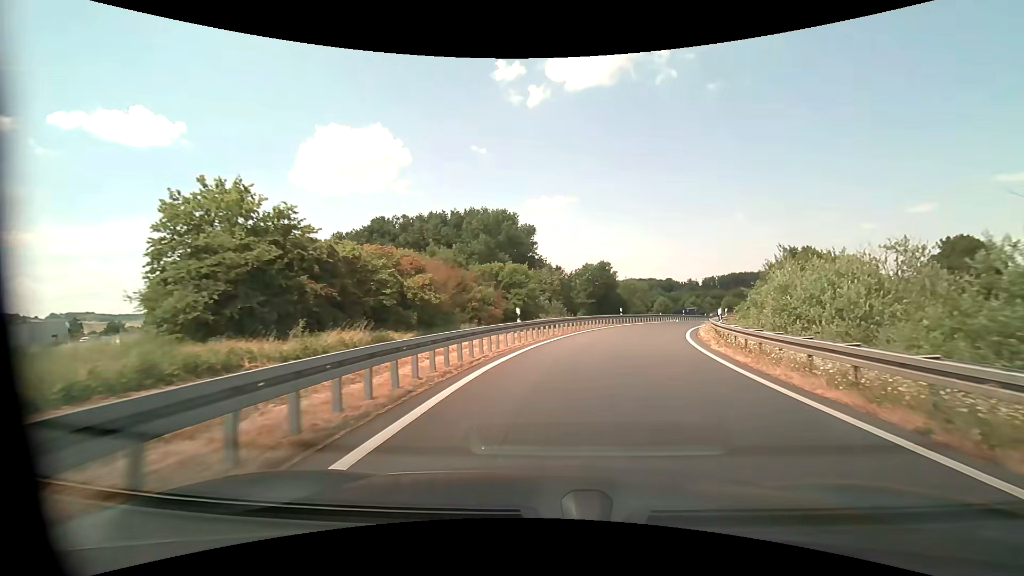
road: motorway_link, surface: asphalt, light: Day
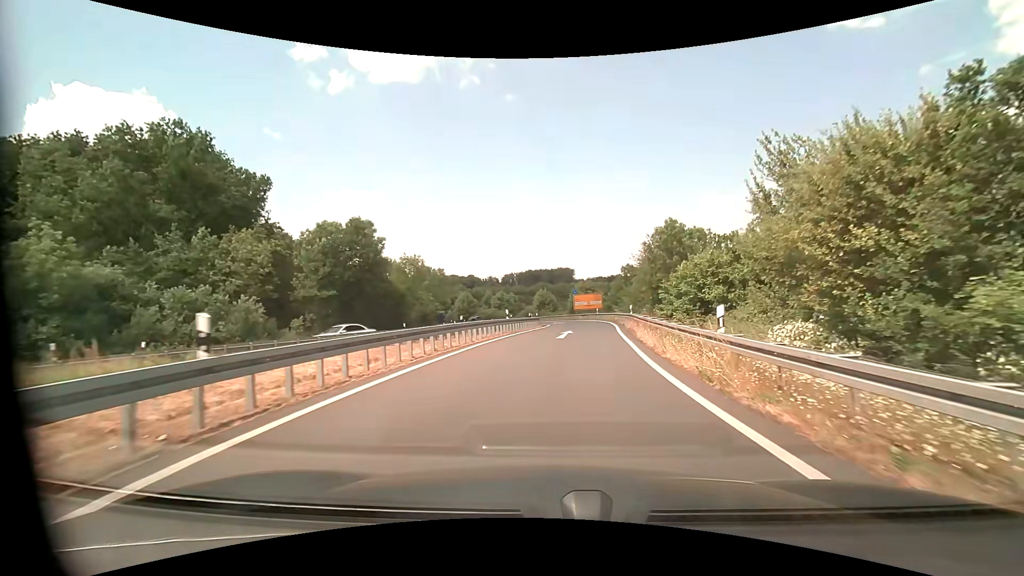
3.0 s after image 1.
(+7.4, +35.5) m; +22°
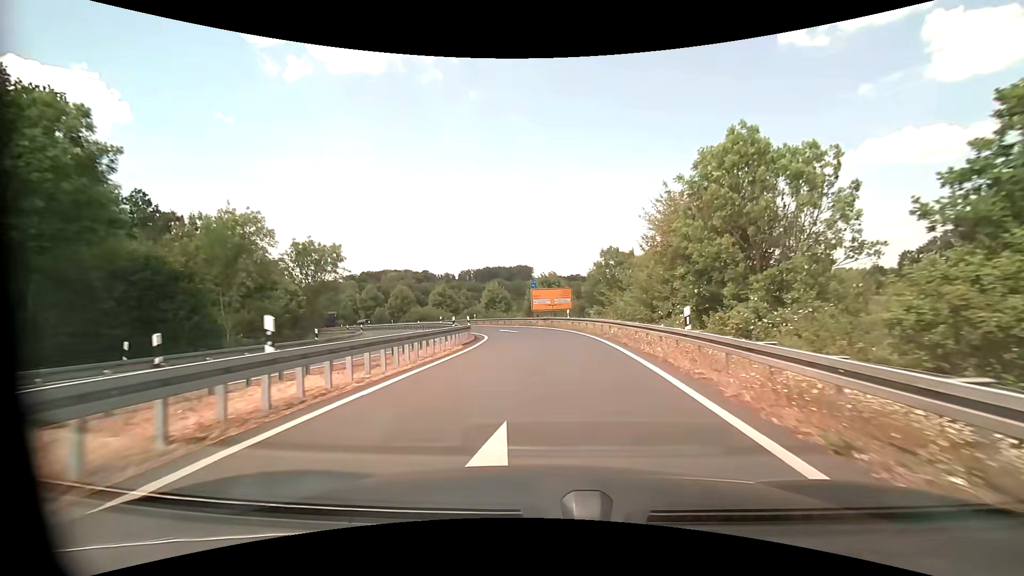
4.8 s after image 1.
(+1.3, +22.3) m; +5°
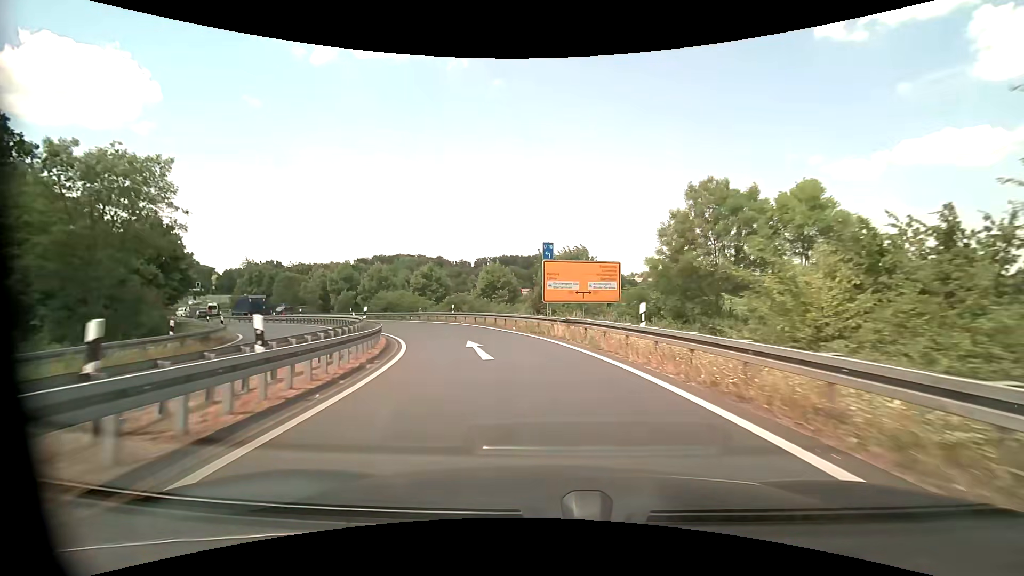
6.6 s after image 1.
(-0.1, +24.2) m; -2°
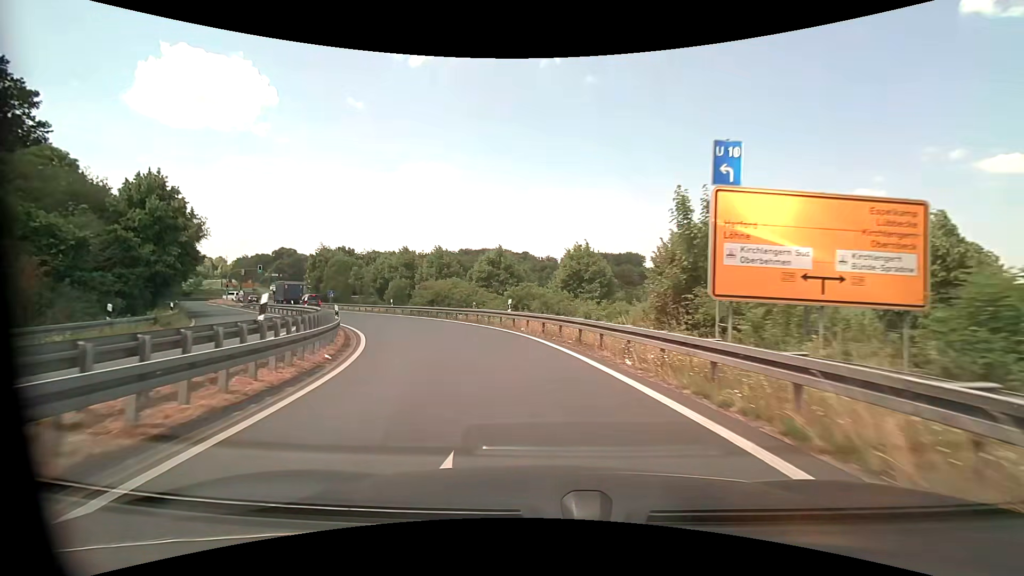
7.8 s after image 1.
(-1.1, +15.7) m; -9°
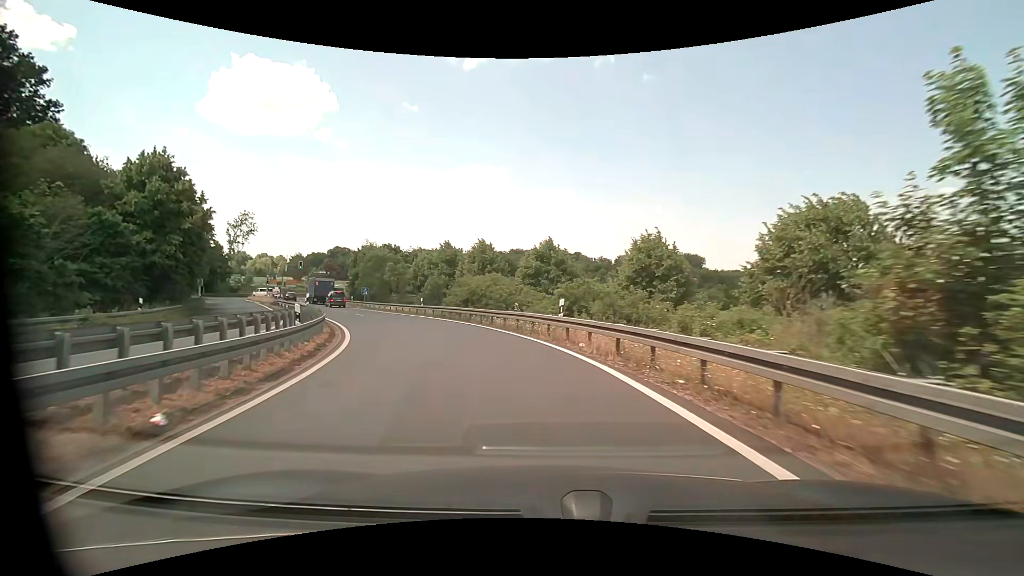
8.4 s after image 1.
(-0.4, +7.5) m; -6°
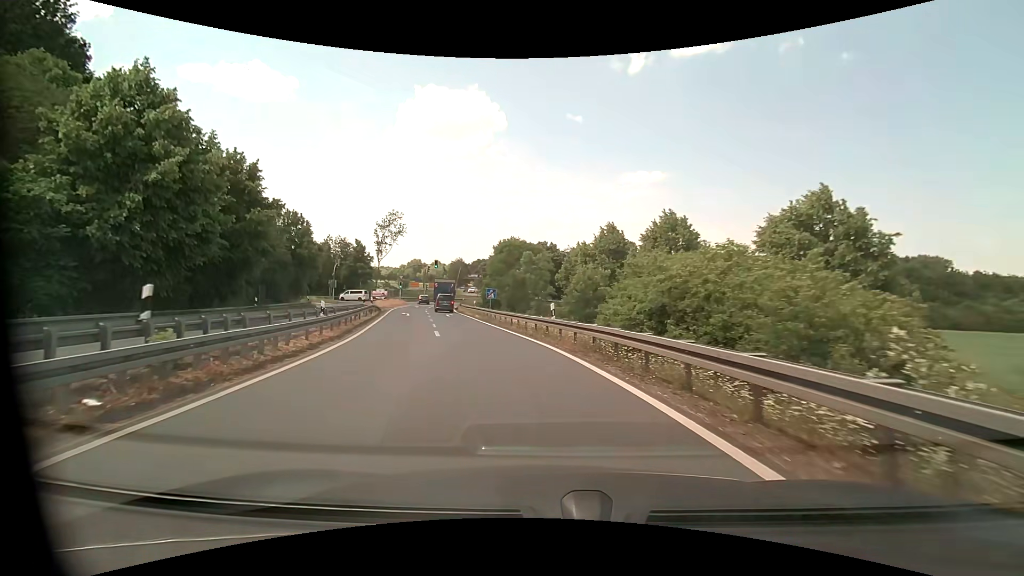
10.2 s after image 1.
(-3.3, +20.5) m; -18°
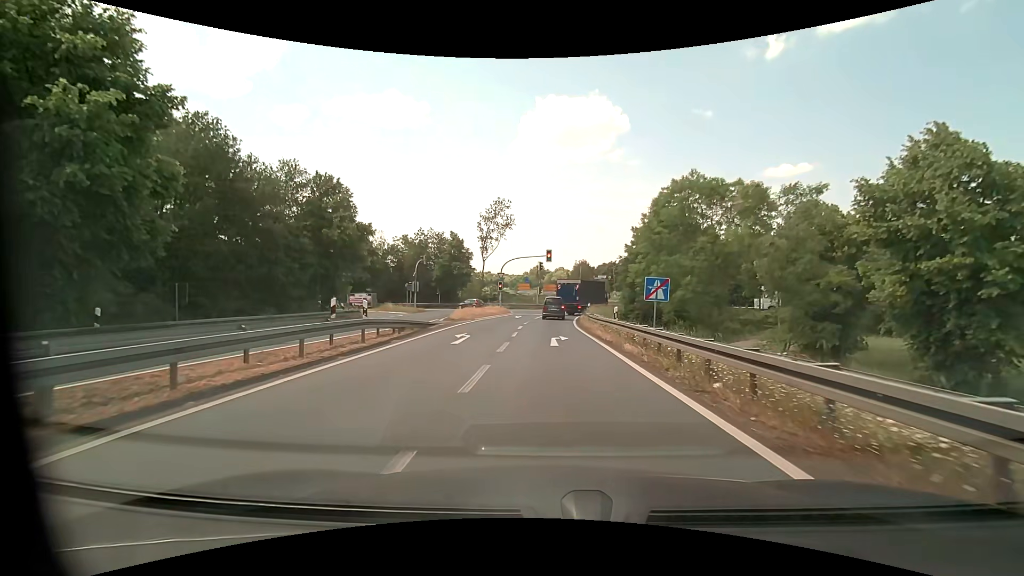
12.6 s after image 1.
(-3.7, +23.4) m; -15°
(0, +10) (0, +20) (0, +30) (0, +40) (+1, +50) (+4, +59) (+13, +65) (+23, +66) (+33, +66) (+43, +67) m
